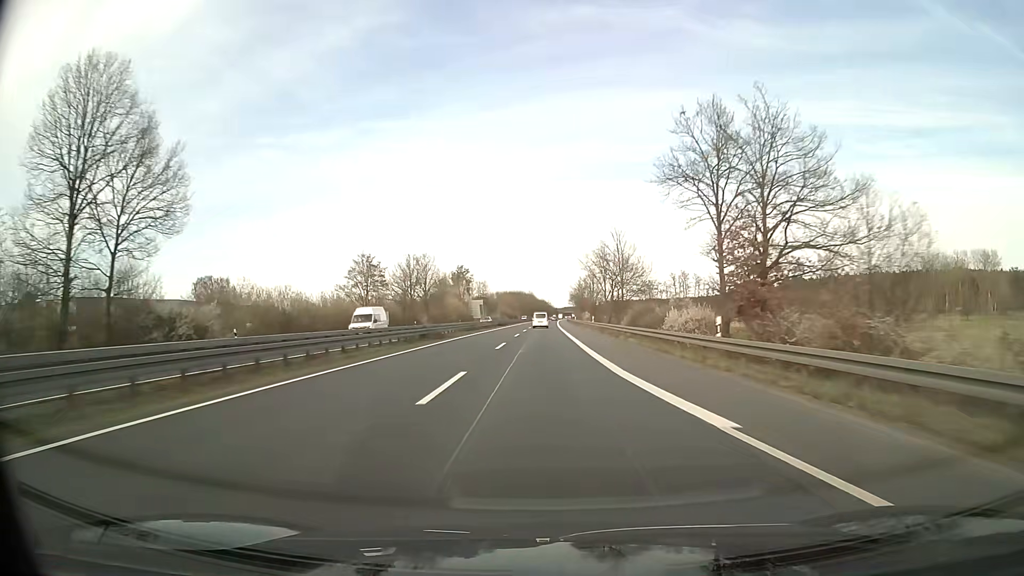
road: trunk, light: Day
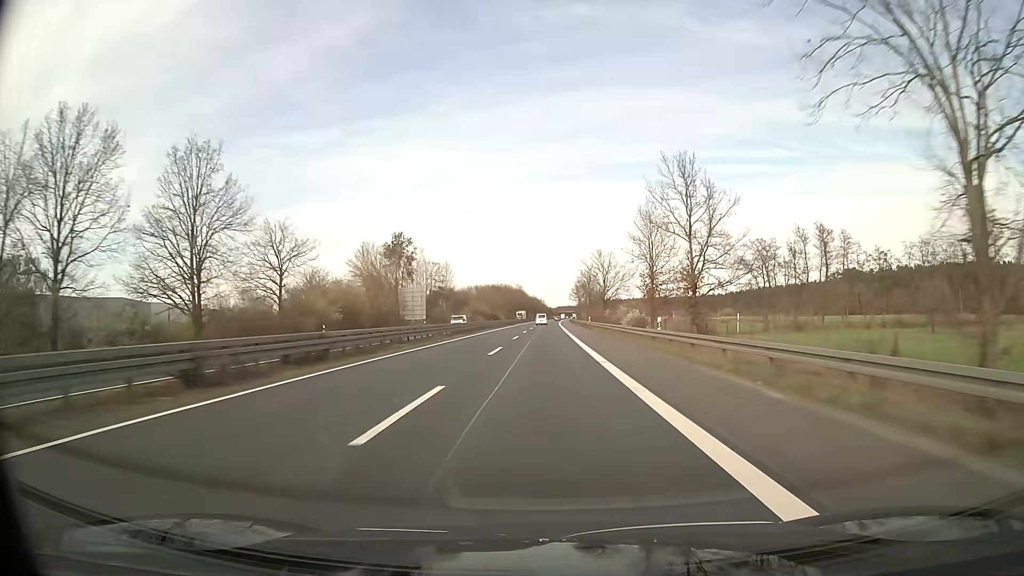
(+0.5, +90.5) m; +1°
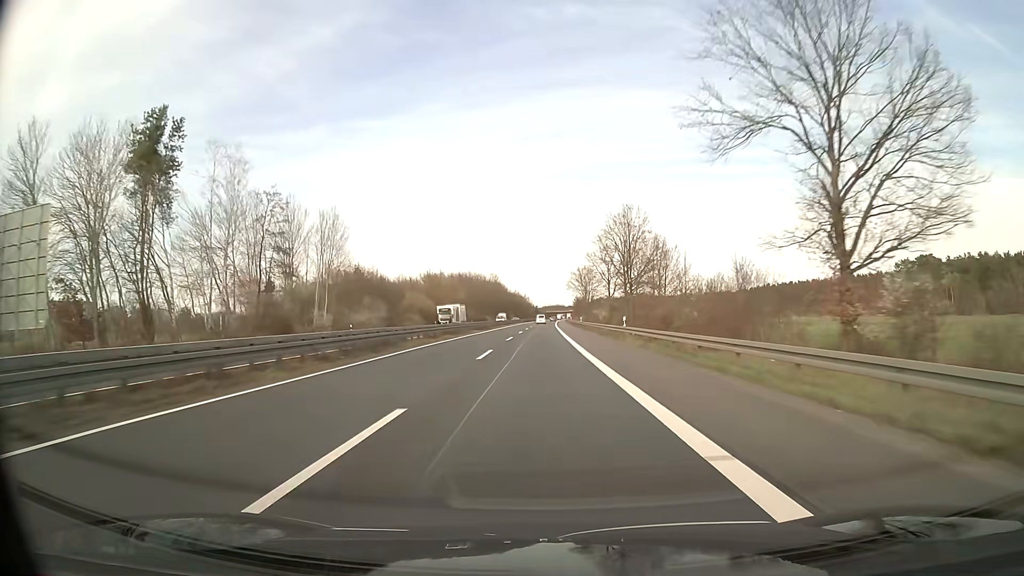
(+1.0, +90.4) m; +1°
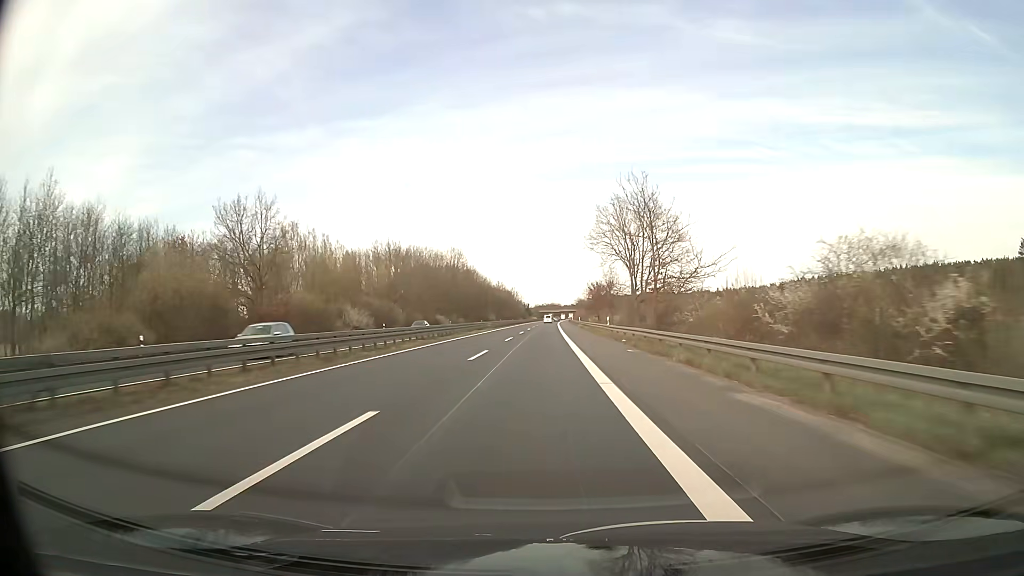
(+0.7, +90.5) m; +1°
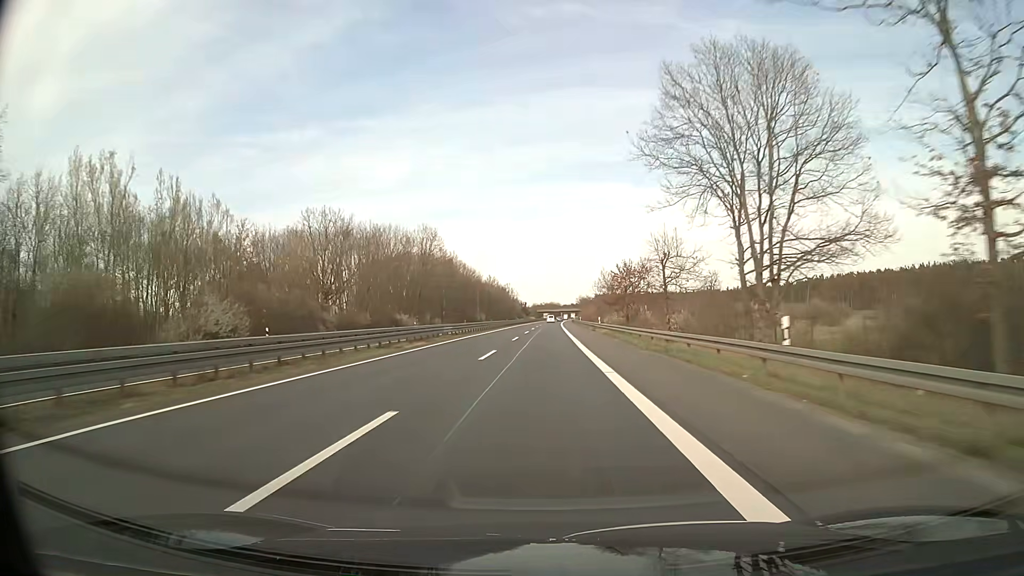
(0.0, +36.2) m; 0°
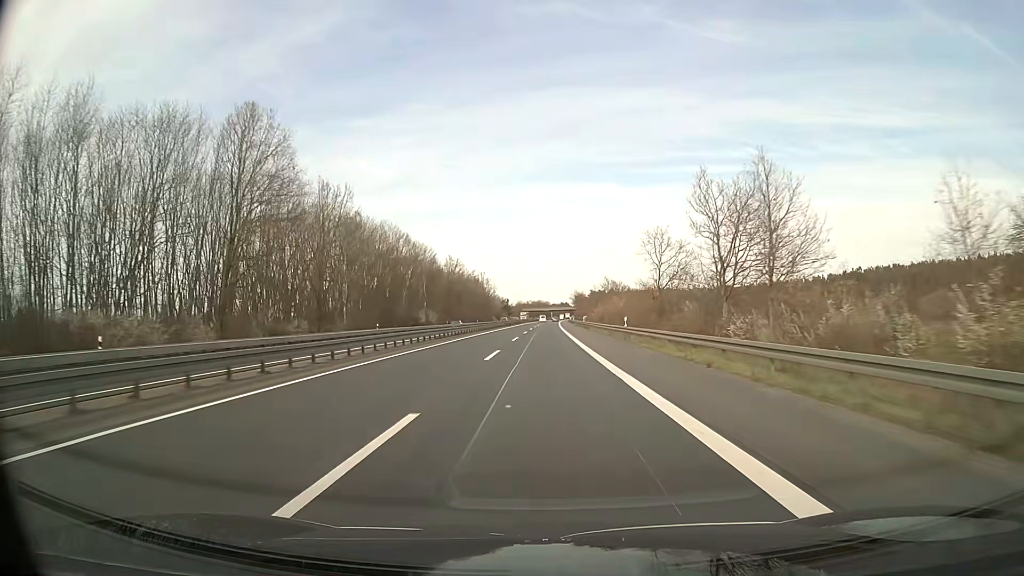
(+0.5, +72.3) m; +1°
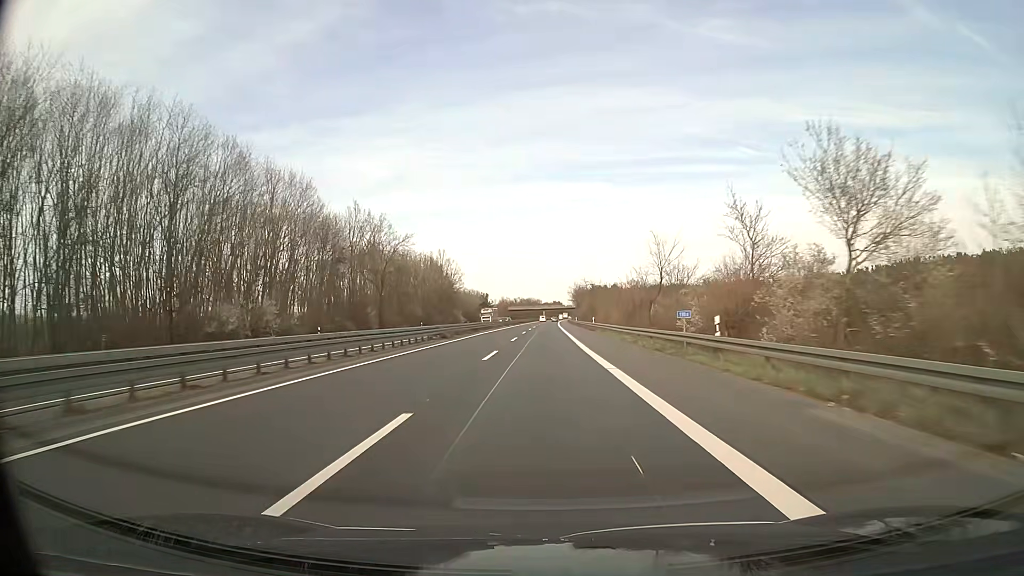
(+0.5, +72.3) m; +1°
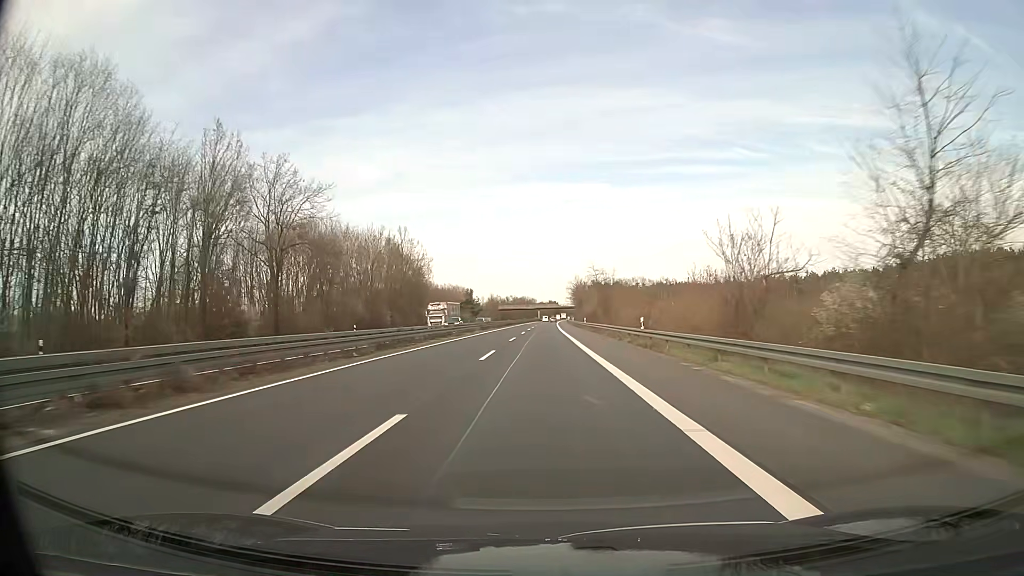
(+0.1, +36.2) m; 0°
(0, +10) (0, +20) (0, +30) (0, +40) (0, +50) (0, +60) (0, +70) (+1, +80) (+1, +90) (+1, +100) m
